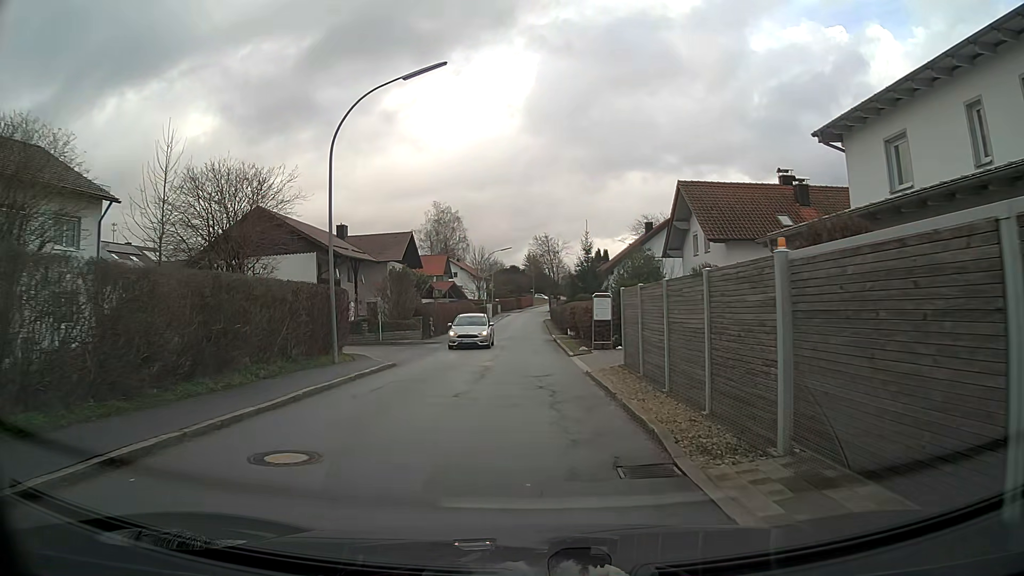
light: Day
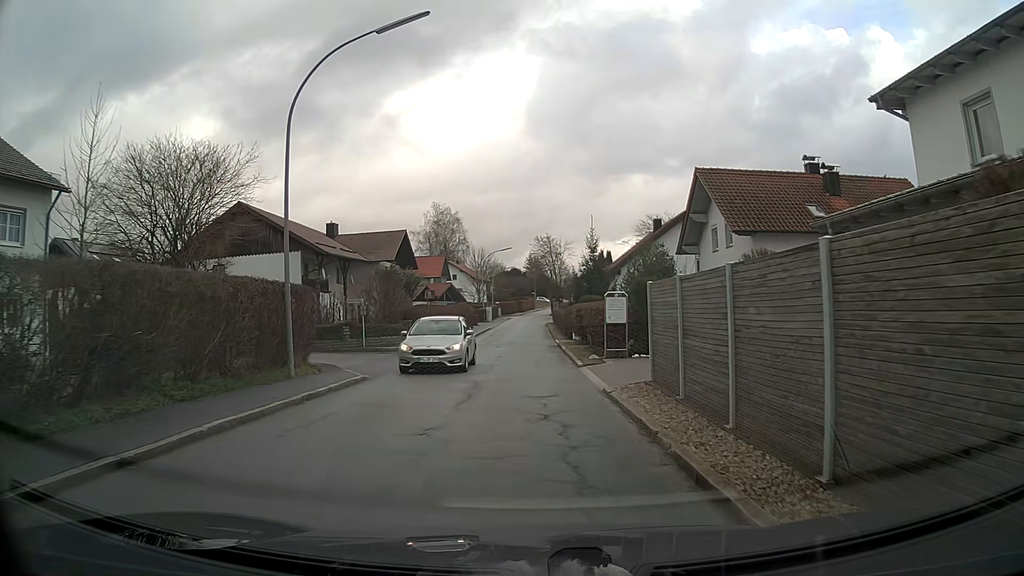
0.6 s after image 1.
(0.0, +3.6) m; 0°
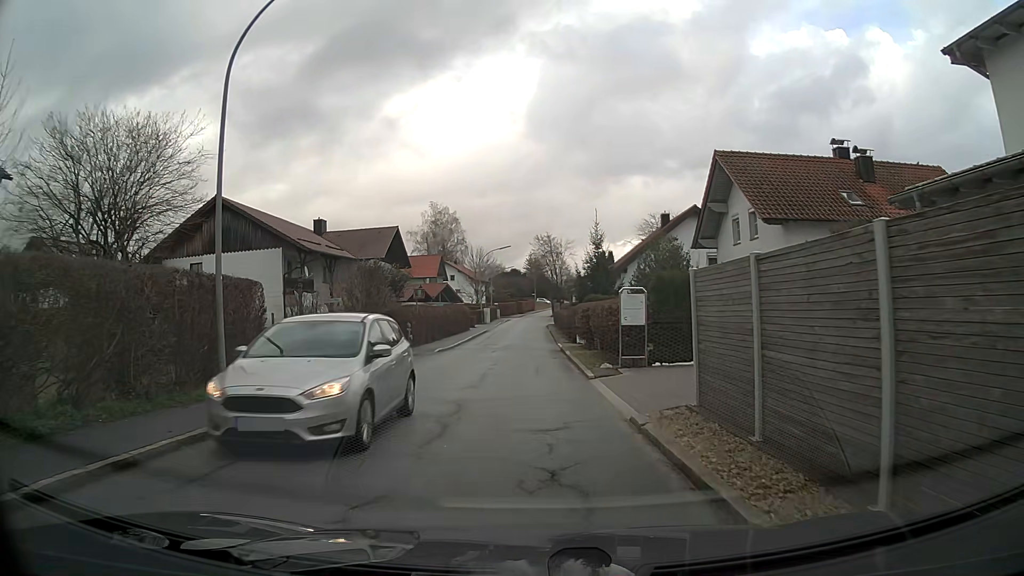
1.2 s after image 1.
(0.0, +3.5) m; 0°
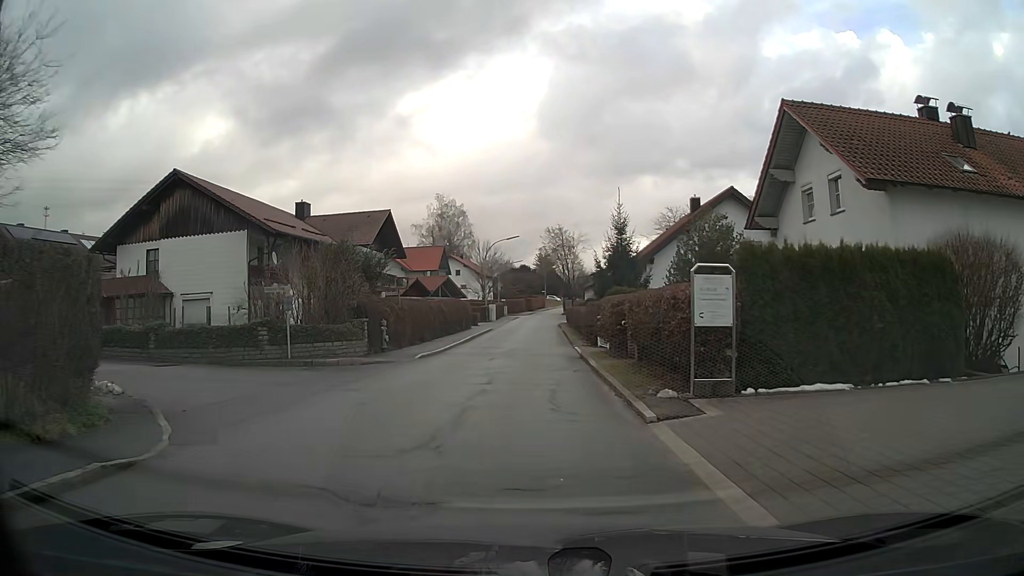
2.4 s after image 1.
(0.0, +6.7) m; +1°
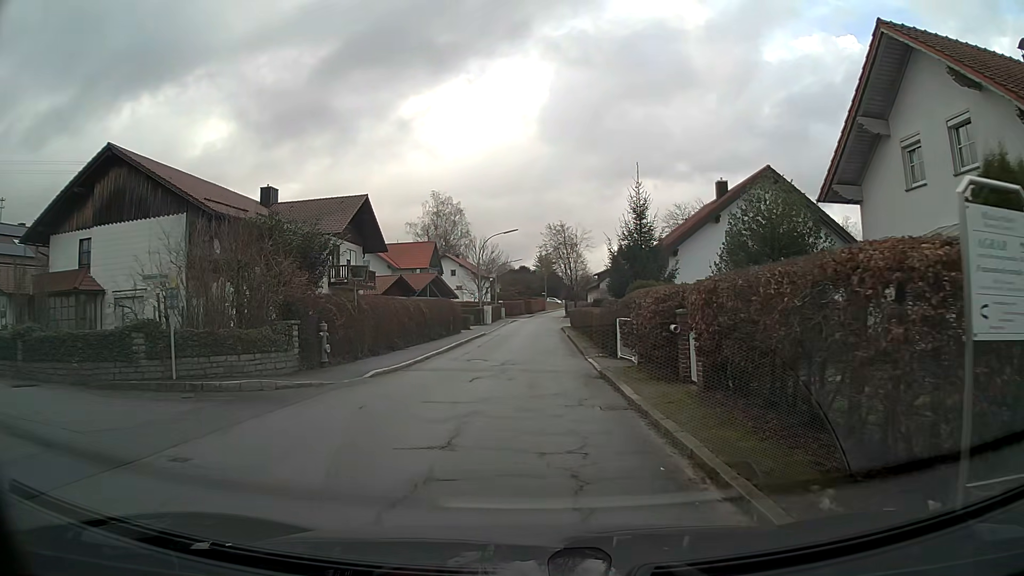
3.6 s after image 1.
(-0.1, +6.8) m; -2°
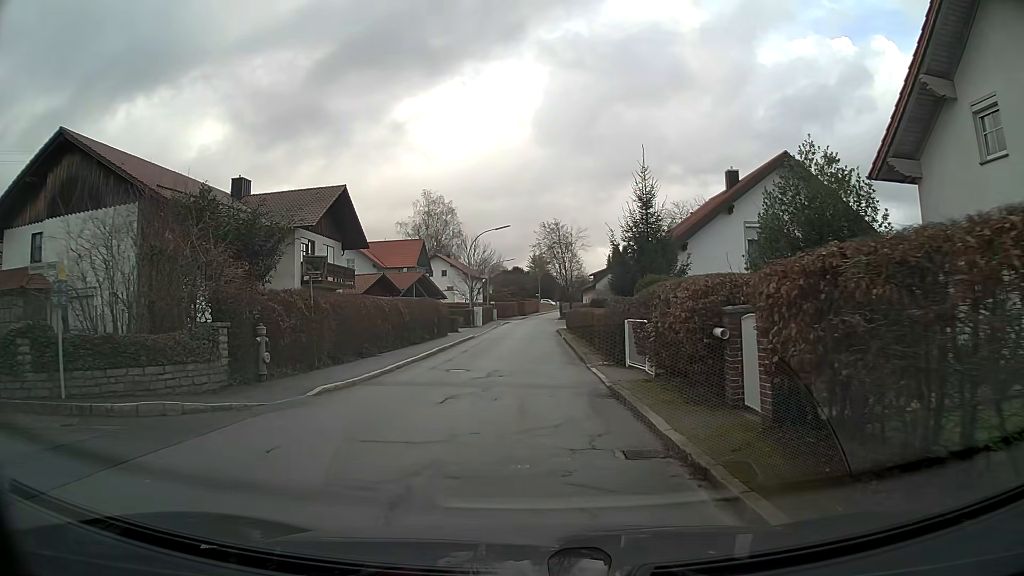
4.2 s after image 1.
(0.0, +3.5) m; 0°
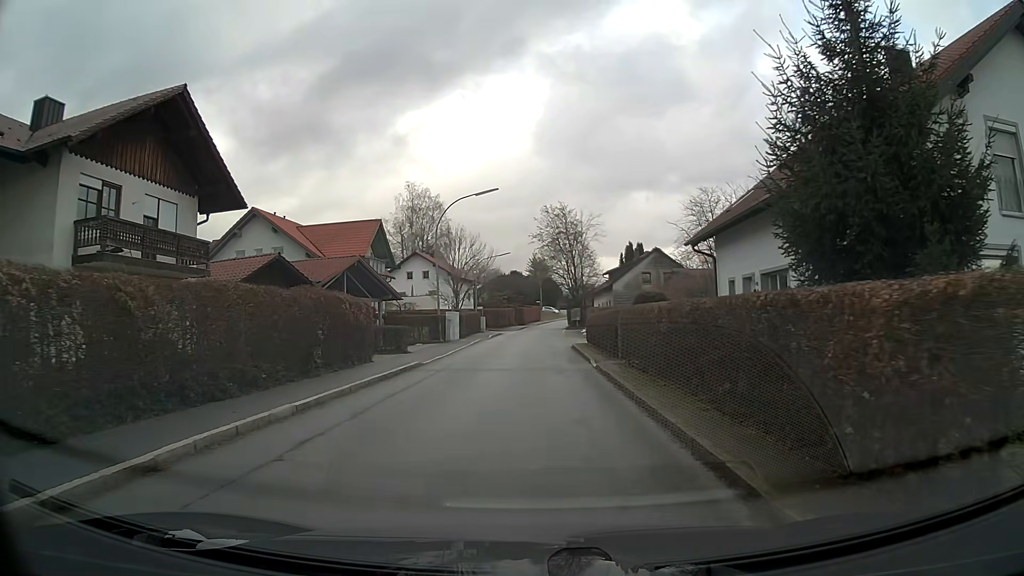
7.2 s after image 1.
(0.0, +18.9) m; 0°
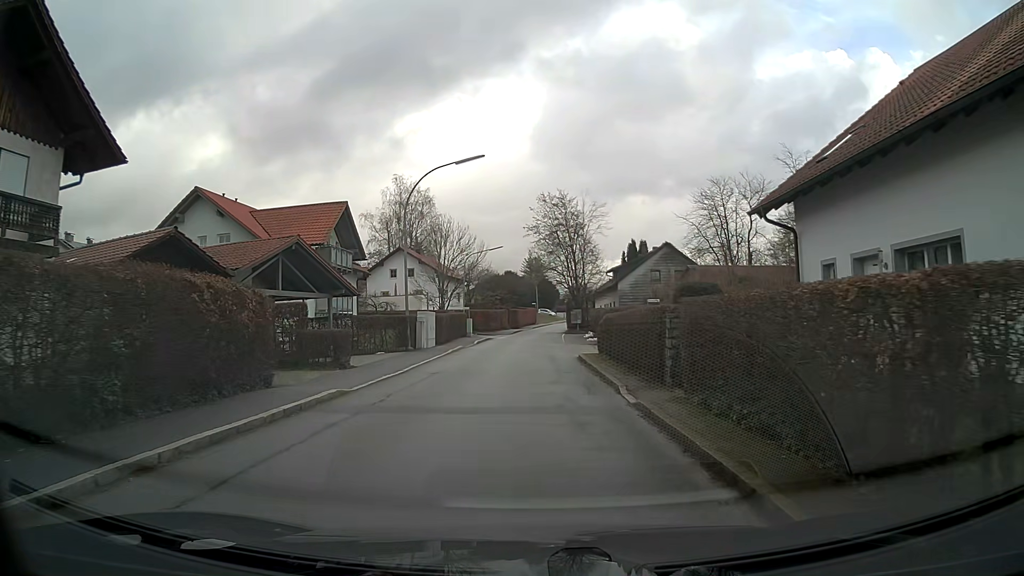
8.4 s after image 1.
(0.0, +8.0) m; 0°
(0, +10) (0, +20) (0, +30) (0, +40) (0, +50) (+1, +60) (+2, +70) (+3, +80) (+4, +90) (+6, +100) m
